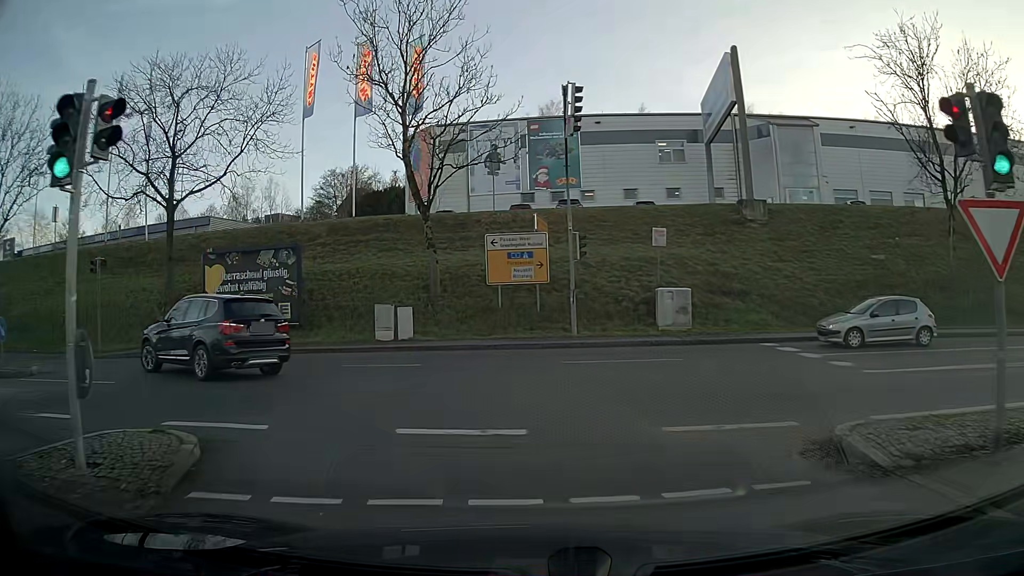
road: primary_link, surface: asphalt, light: Day
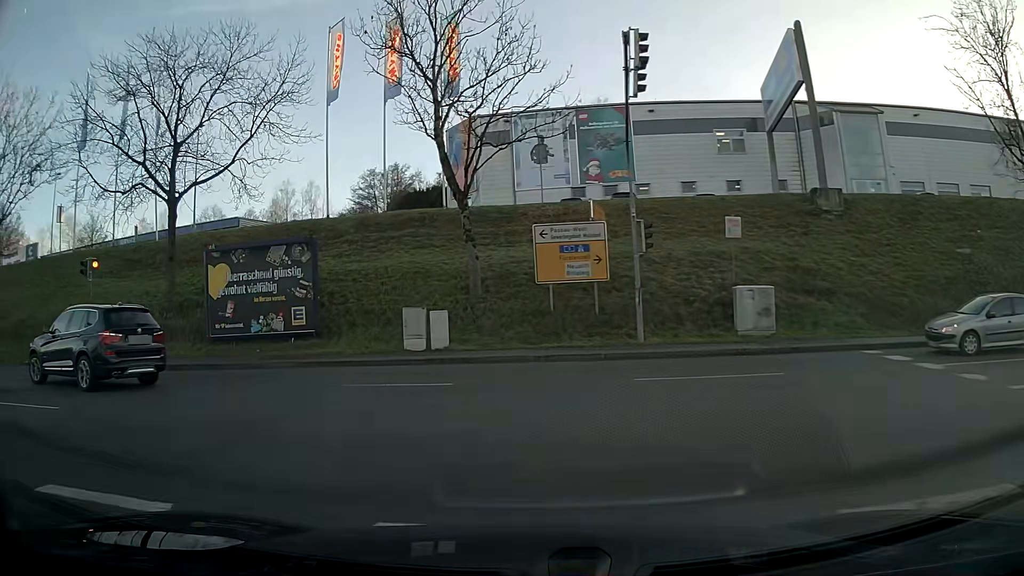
(-0.2, +3.4) m; -7°
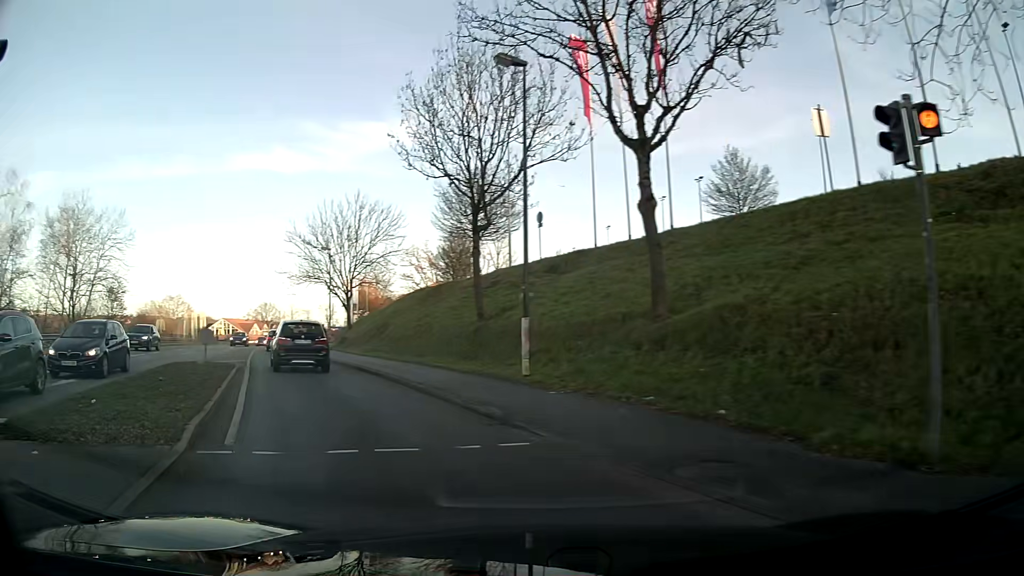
(-9.1, +13.5) m; -68°
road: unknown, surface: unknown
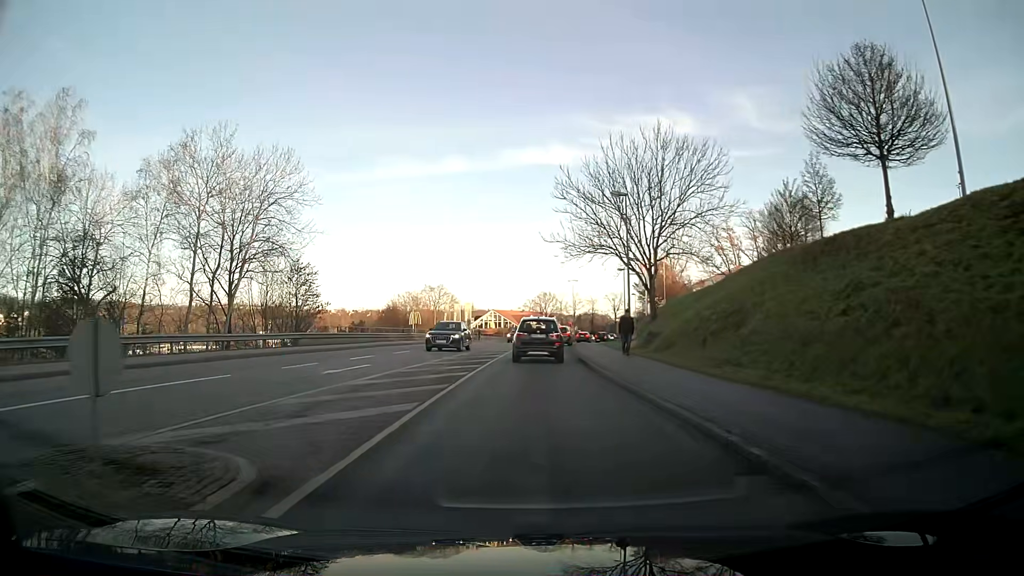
(-5.0, +18.9) m; -21°
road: tertiary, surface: asphalt
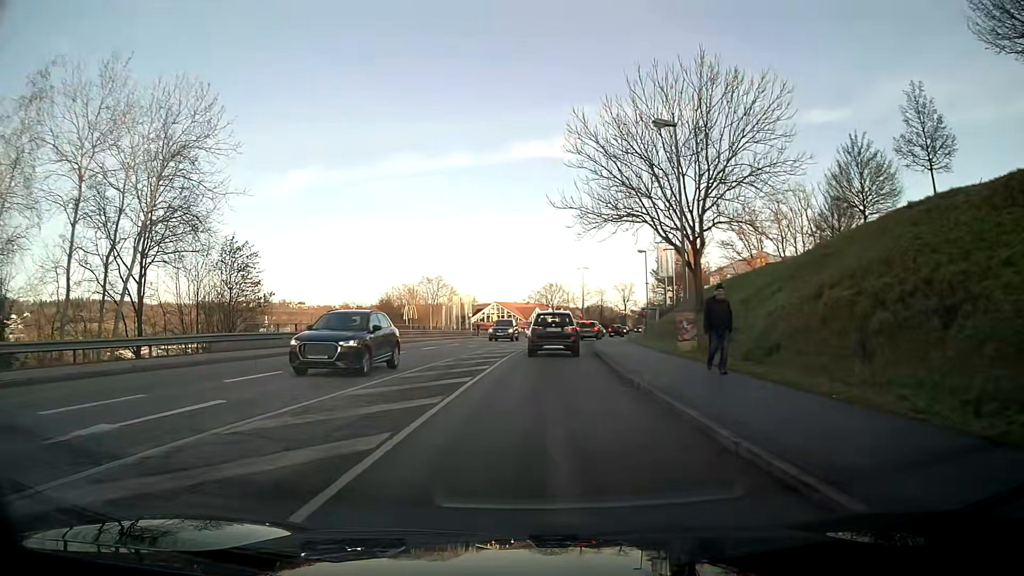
(0.0, +11.0) m; 0°
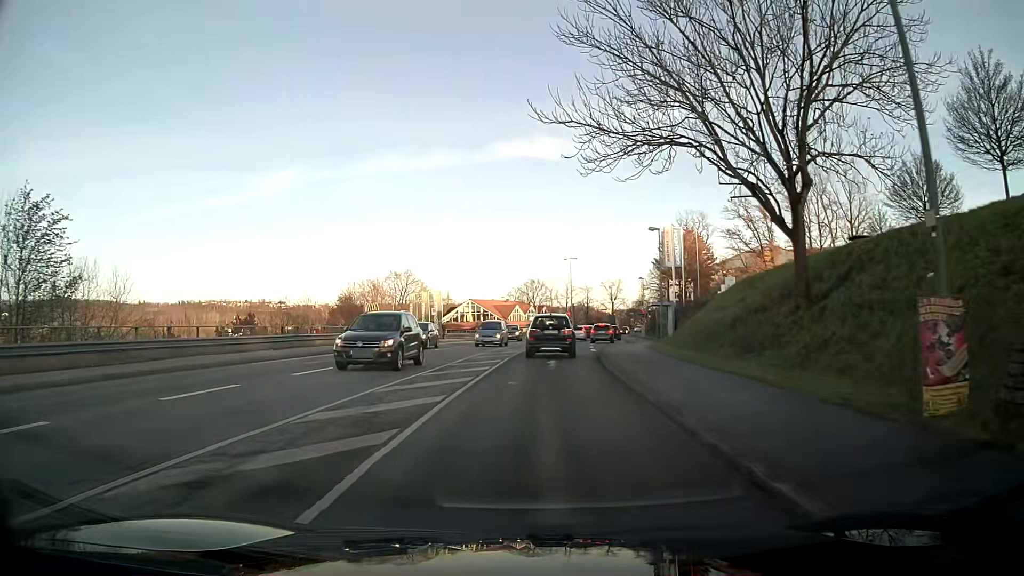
(+0.2, +15.2) m; +1°
(0, +10) (0, +20) (+1, +30) (+1, +40) (+2, +50) (+3, +60) (+5, +70) (+6, +80) (+8, +89) (+10, +99) m
